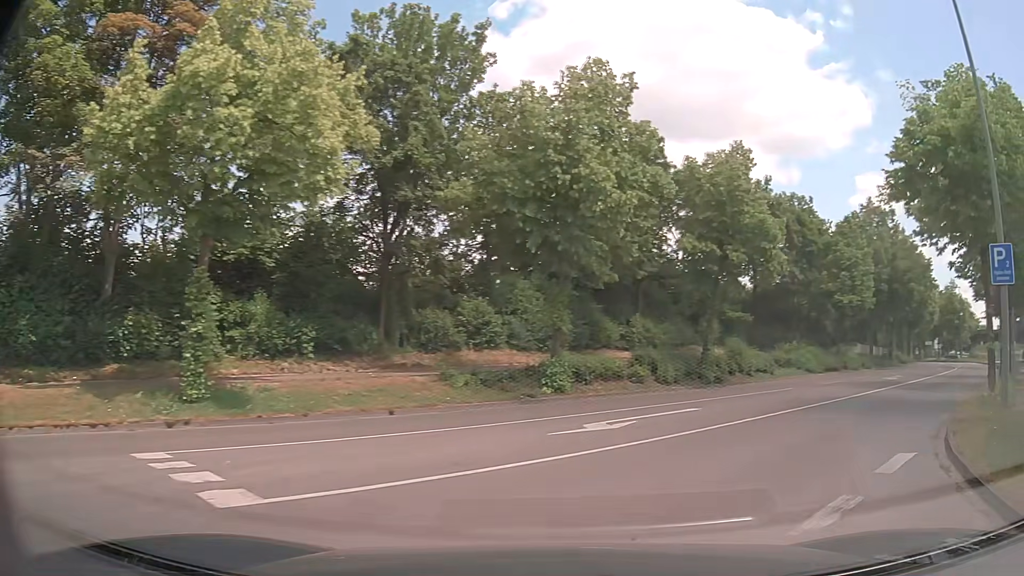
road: tertiary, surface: asphalt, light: Day
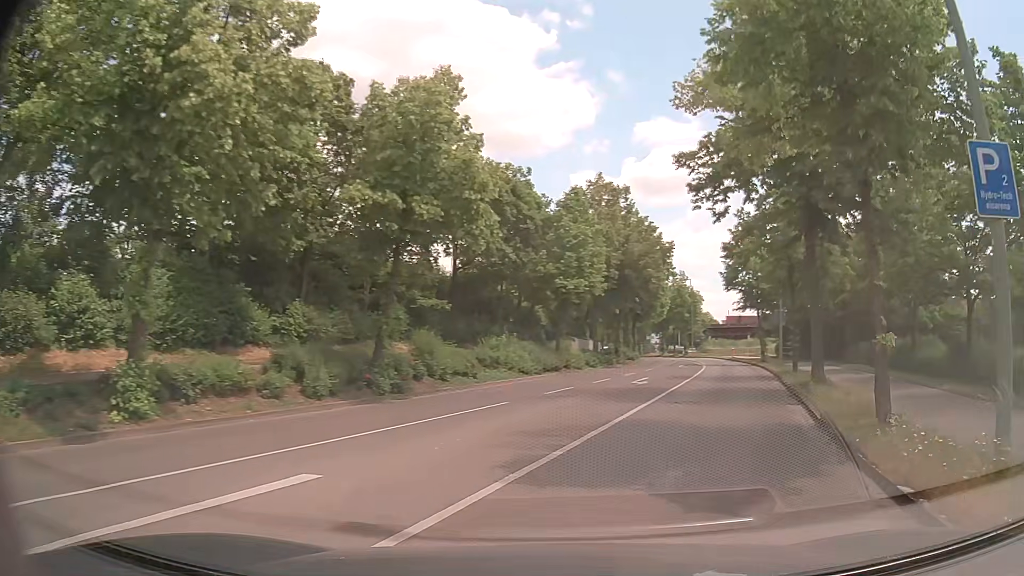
(+1.9, +7.6) m; +25°
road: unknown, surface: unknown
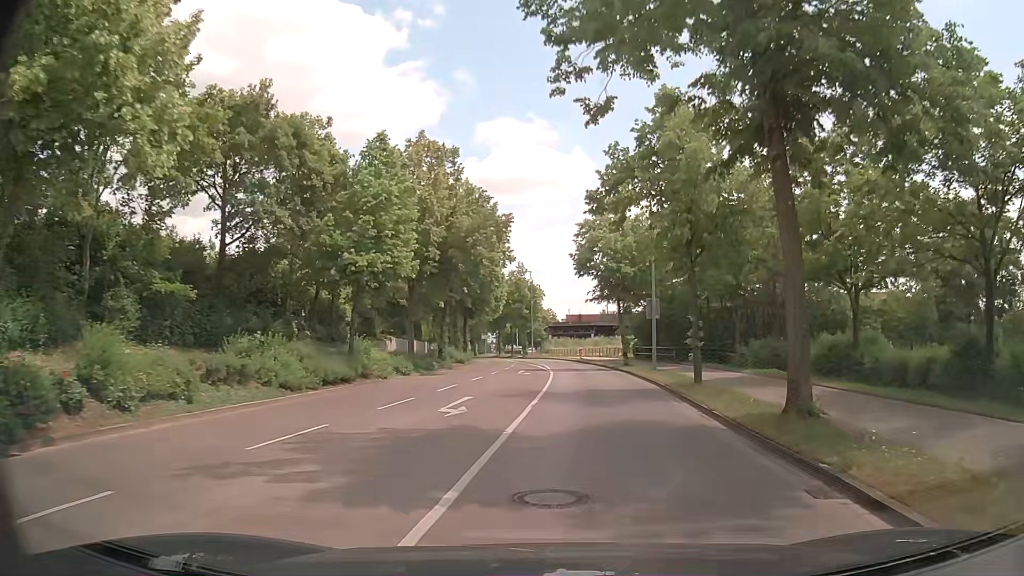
(+1.5, +10.1) m; +14°
(0, +10) (+1, +20) (+2, +30) (+2, +40) (+1, +50) (0, +60) (-1, +70) (-3, +80) (-5, +89) (-7, +99) m
